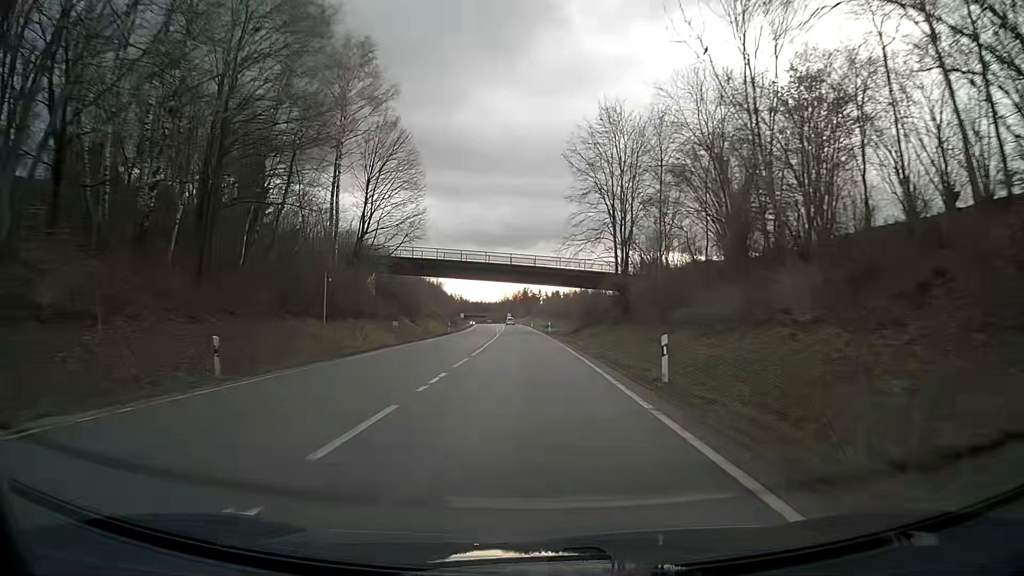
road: primary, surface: asphalt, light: Day
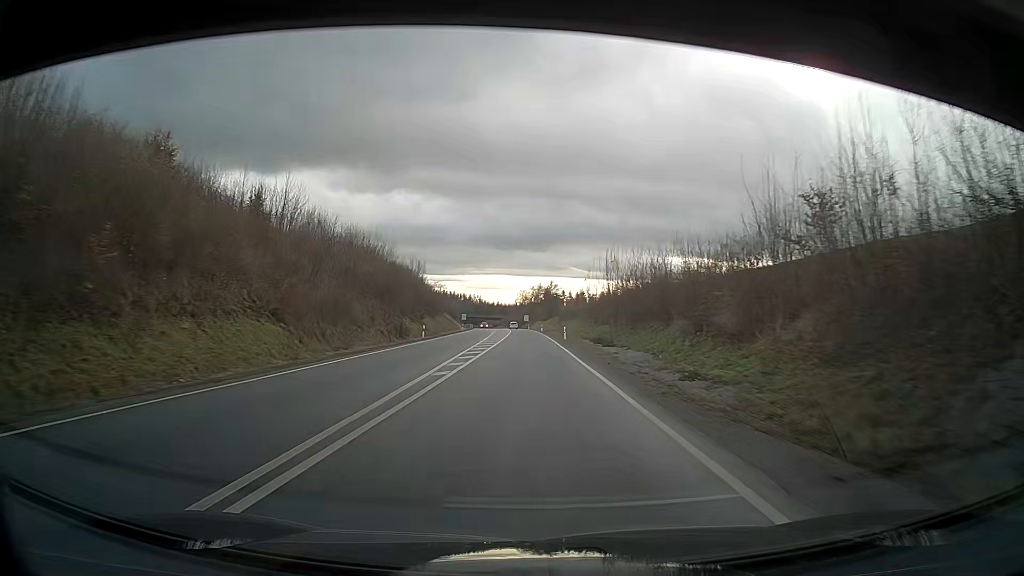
(-0.9, +63.1) m; -2°
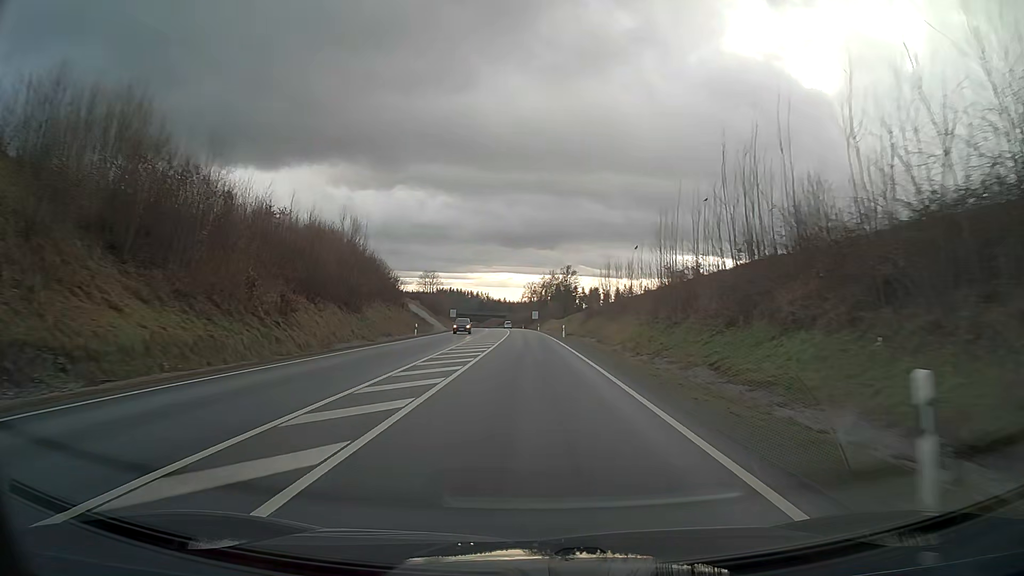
(-0.4, +47.4) m; -1°
(0, +10) (0, +20) (0, +30) (0, +40) (0, +50) (-1, +60) (-1, +70) (-1, +80) (-2, +90) (-2, +100) m
